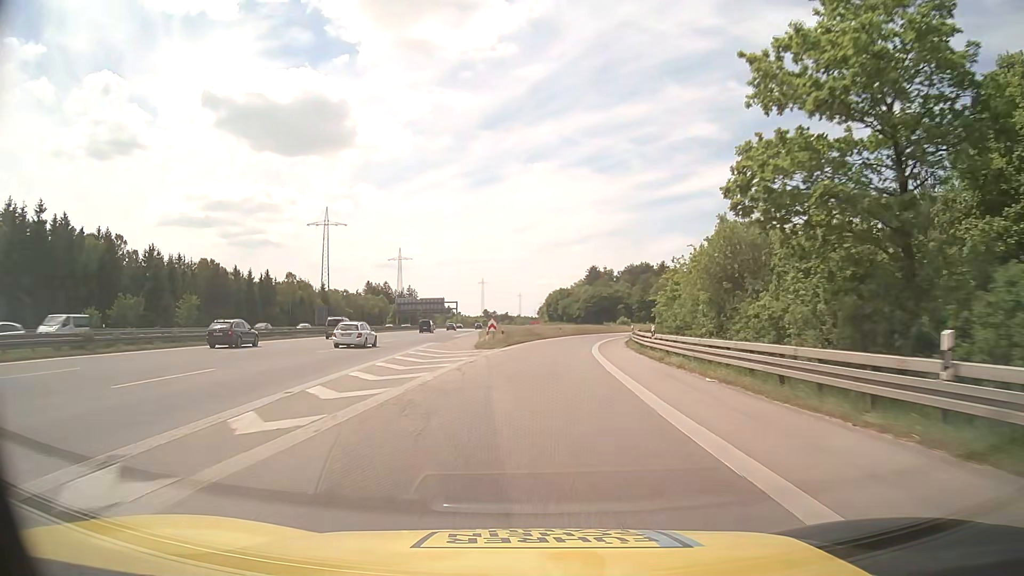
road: motorway_link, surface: asphalt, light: Day
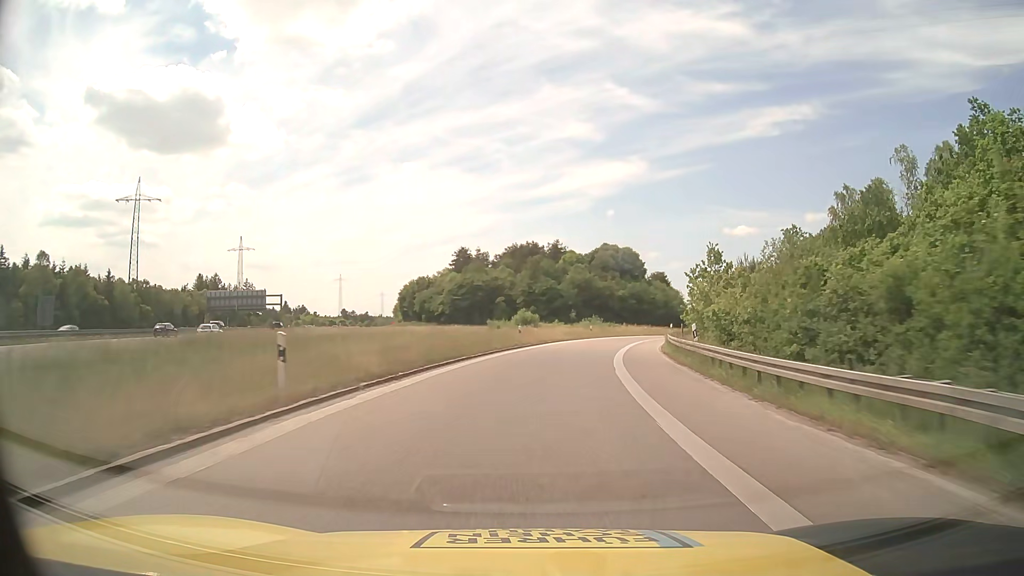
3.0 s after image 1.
(+5.3, +59.9) m; +11°
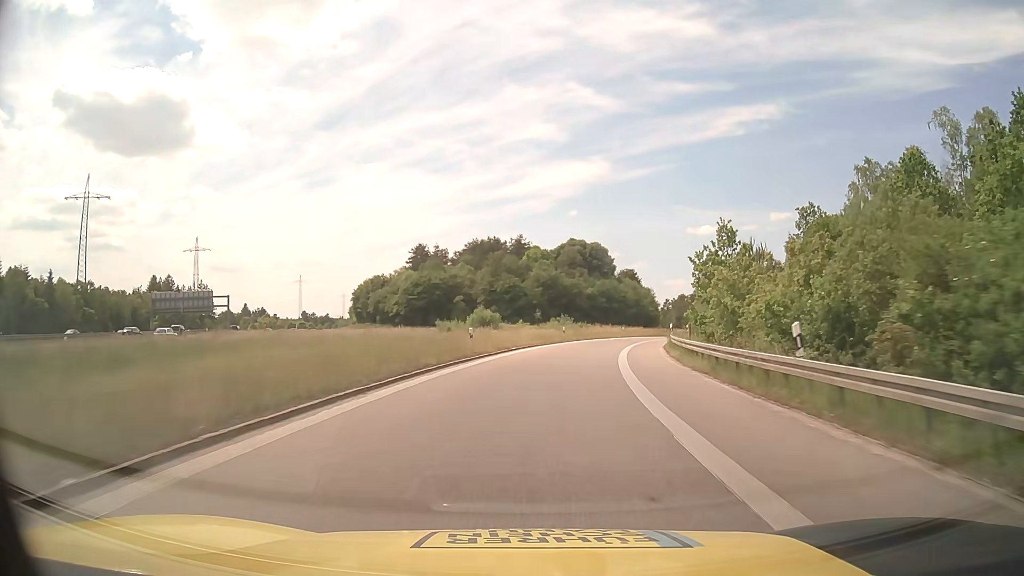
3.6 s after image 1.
(+0.3, +11.3) m; +3°
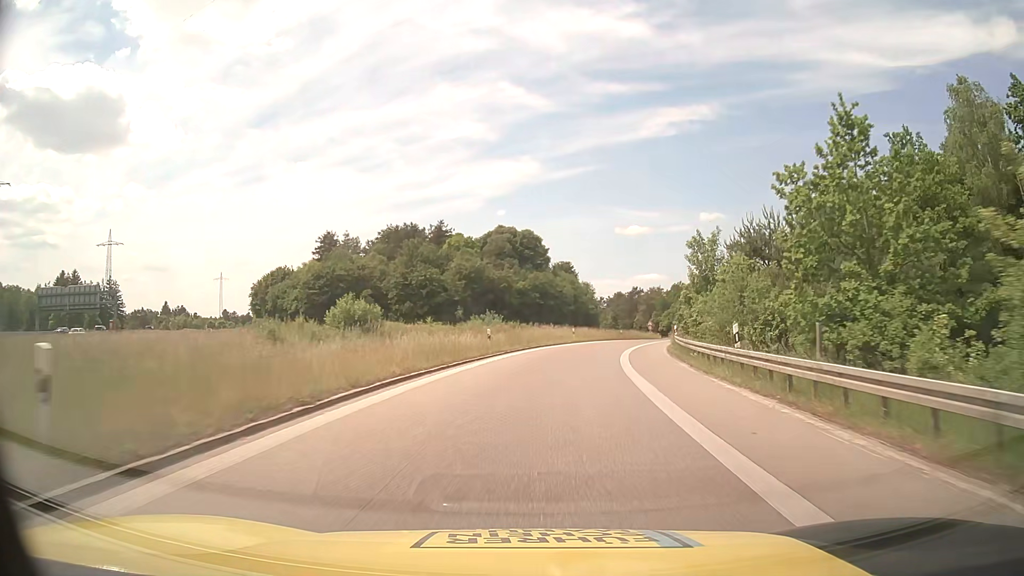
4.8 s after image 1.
(+1.2, +21.8) m; +6°
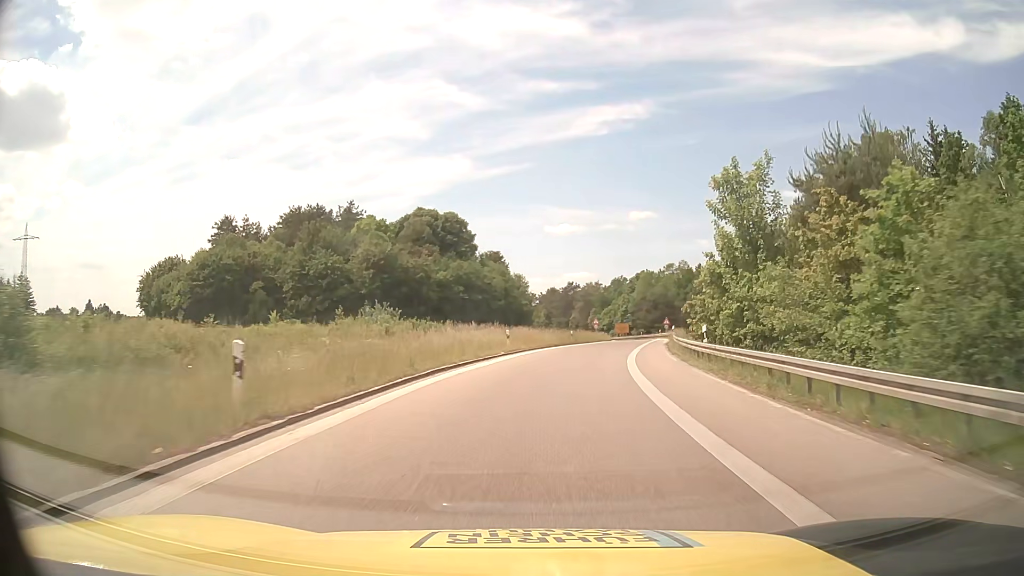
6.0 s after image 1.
(+1.1, +20.9) m; +6°
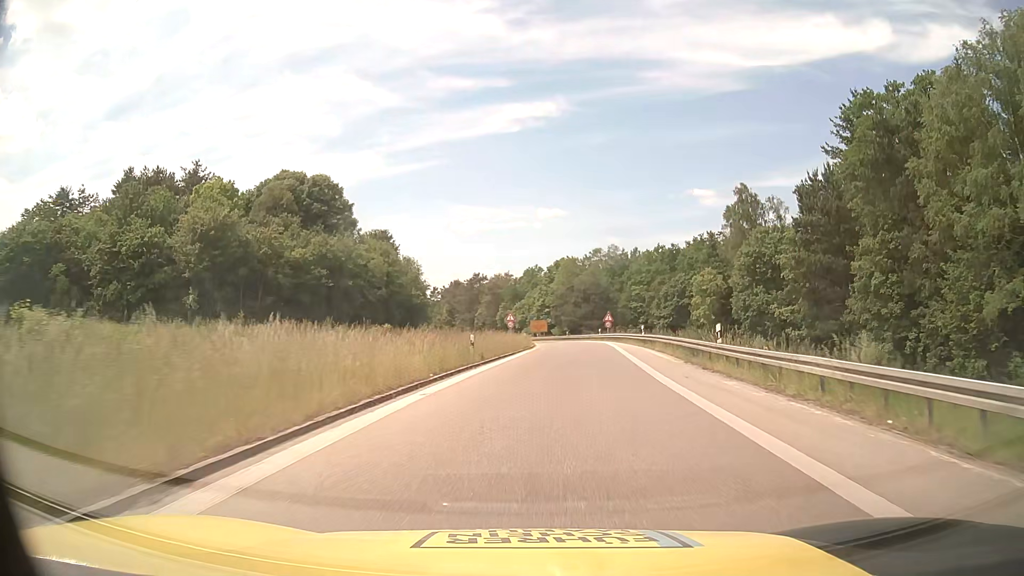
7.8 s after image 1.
(+2.2, +29.8) m; +8°
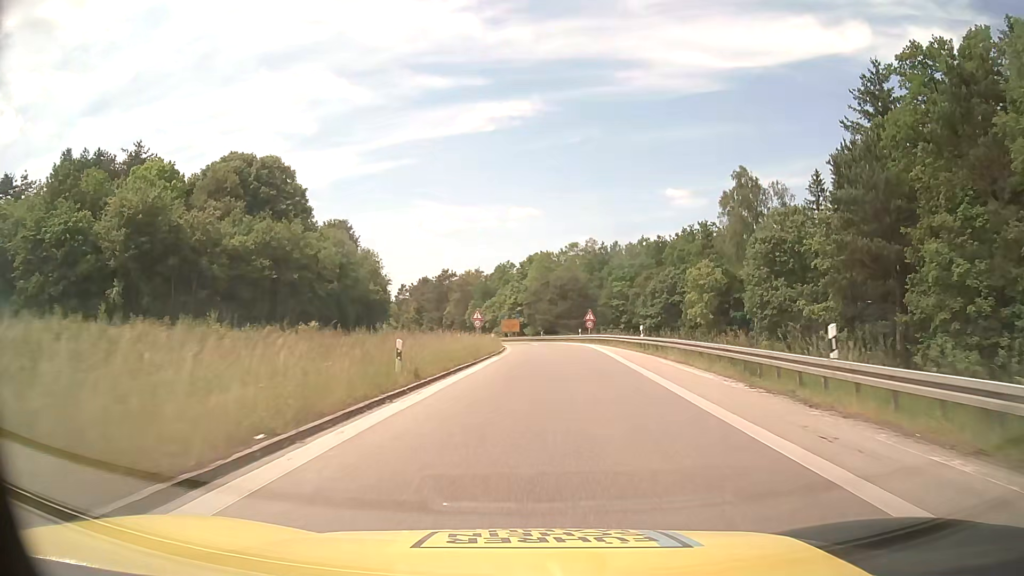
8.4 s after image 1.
(+0.2, +9.8) m; +2°
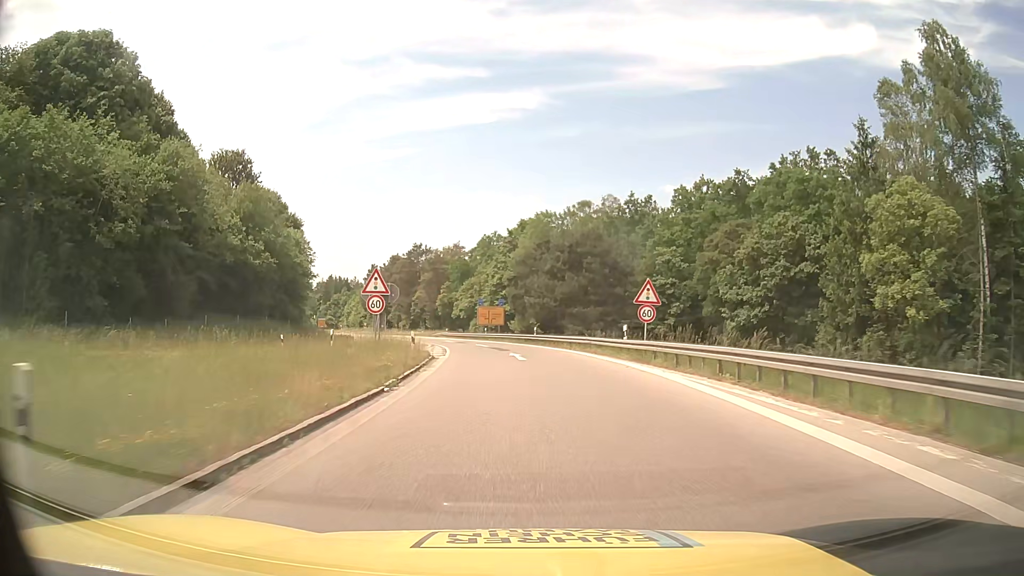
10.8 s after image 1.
(+1.2, +39.1) m; +1°
(0, +10) (-1, +20) (-1, +30) (-2, +40) (-4, +50) (-6, +60) (-8, +69) (-11, +79) (-13, +89) (-17, +98) m
